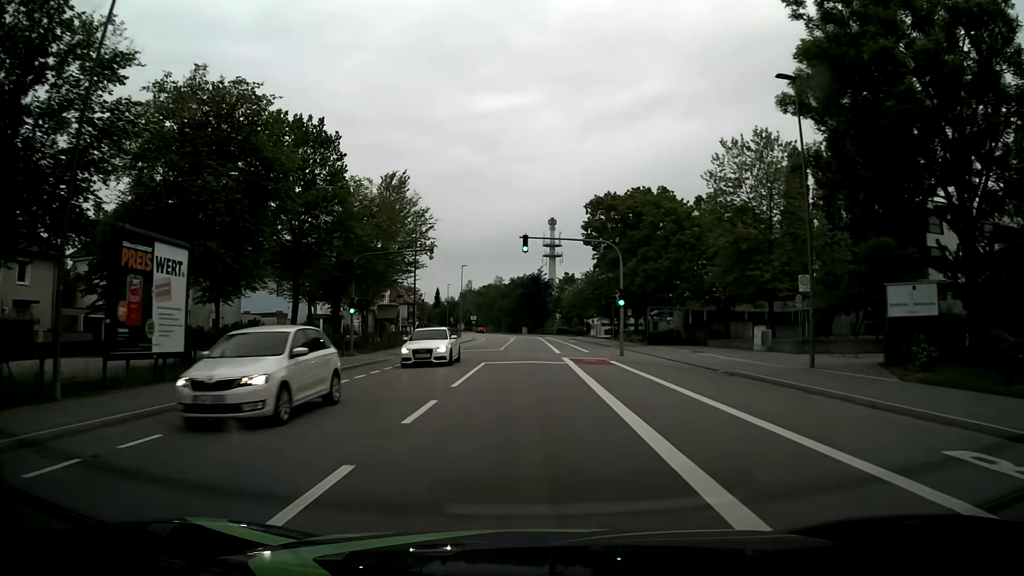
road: tertiary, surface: asphalt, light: Day
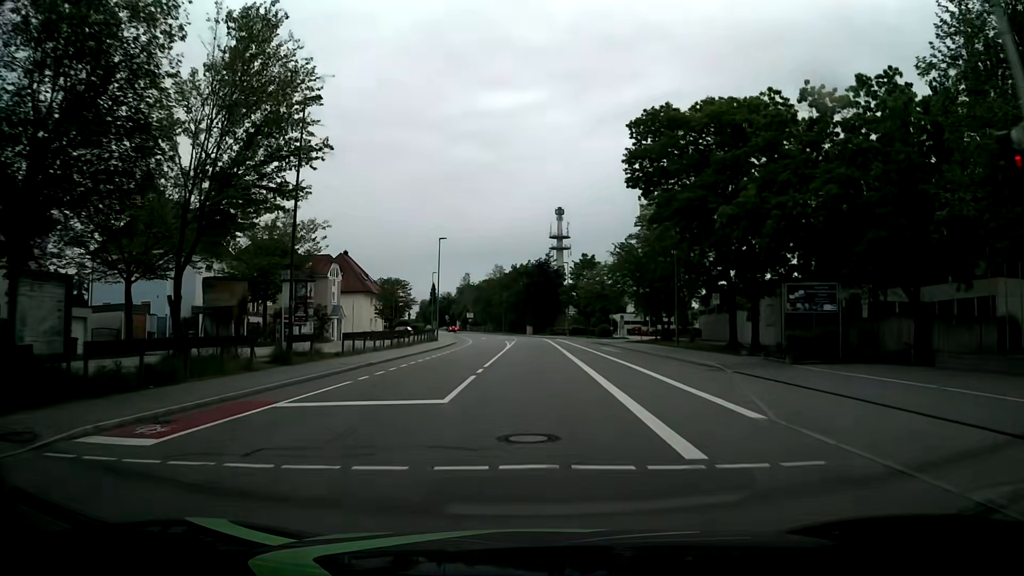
(-0.2, +29.1) m; 0°
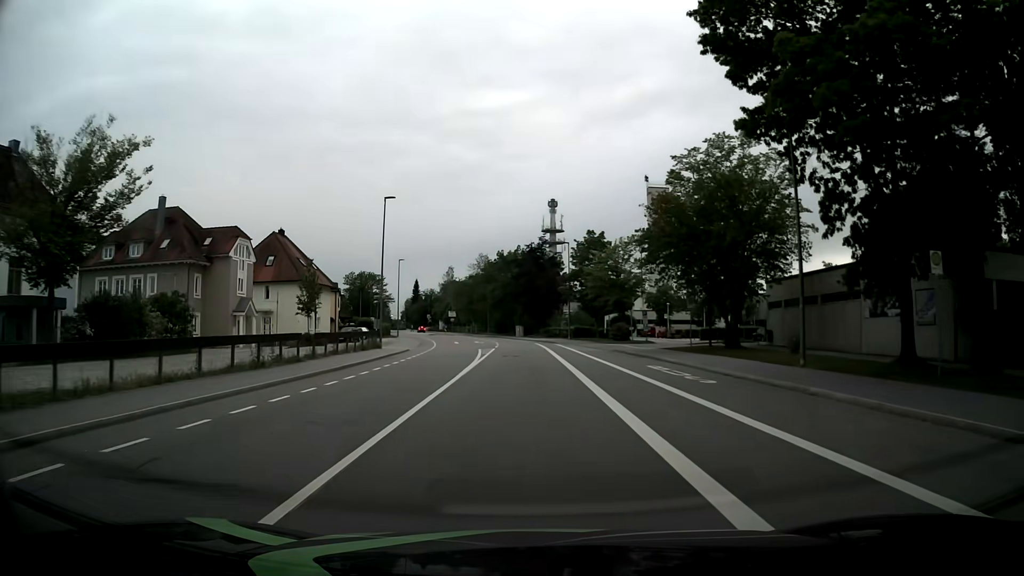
(+0.1, +21.9) m; +1°
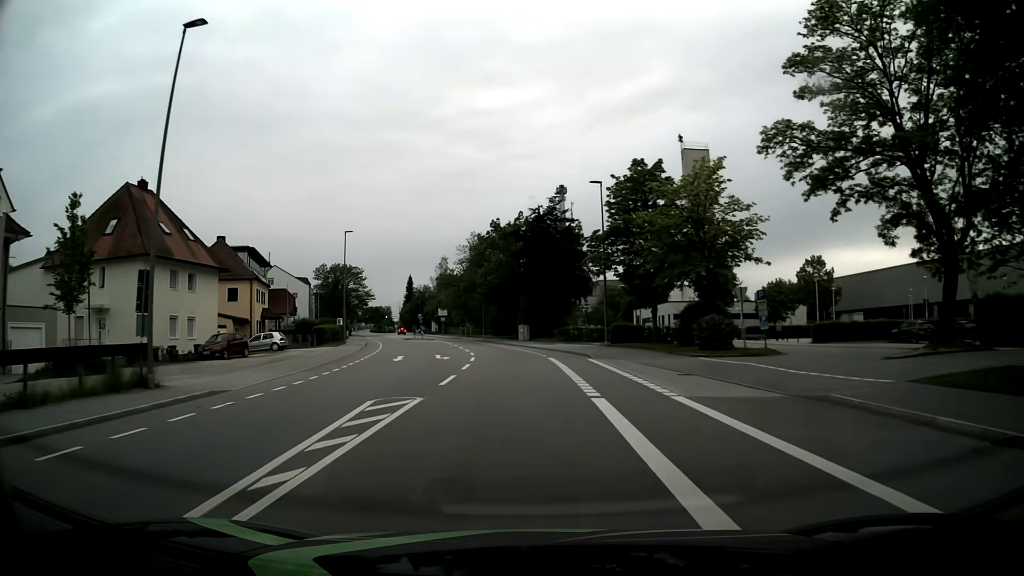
(-0.1, +29.2) m; -1°
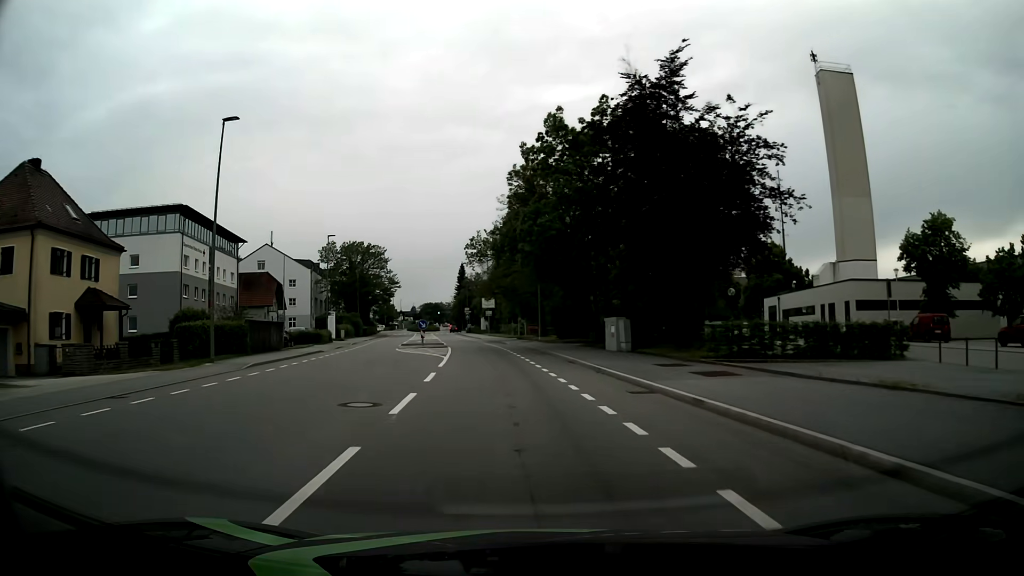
(-1.4, +35.5) m; -6°
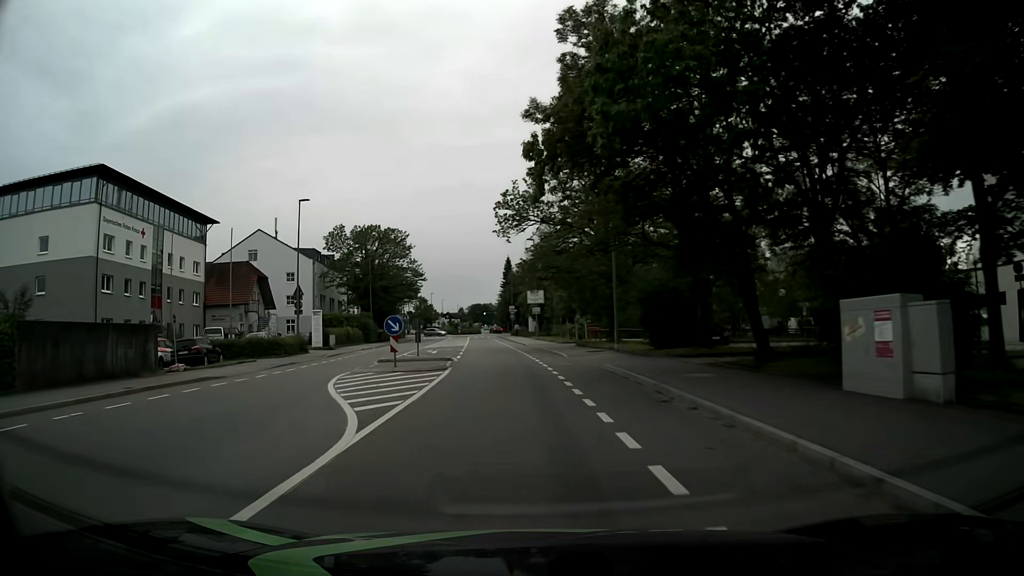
(-0.8, +21.0) m; -5°
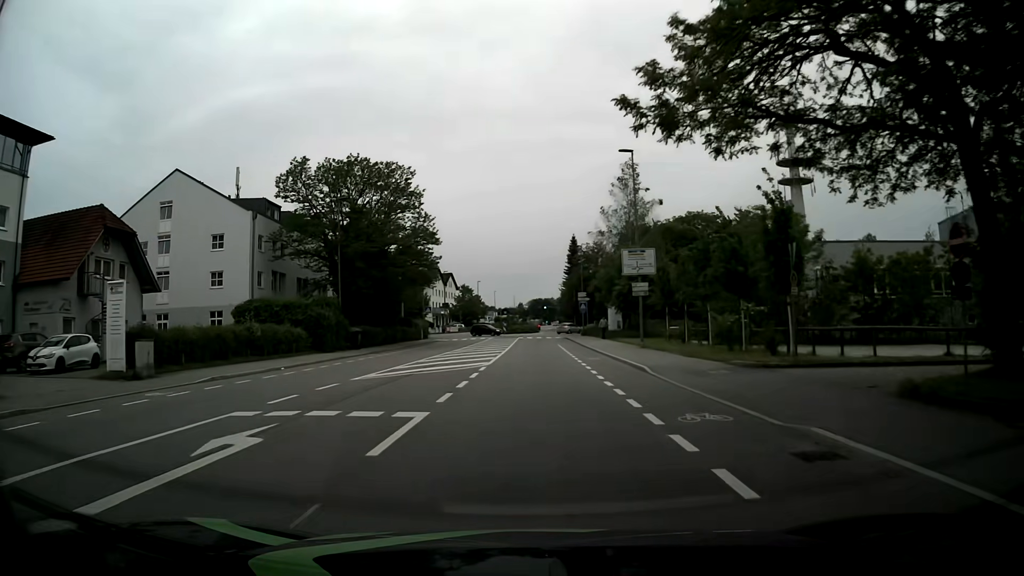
(-1.6, +34.5) m; -5°
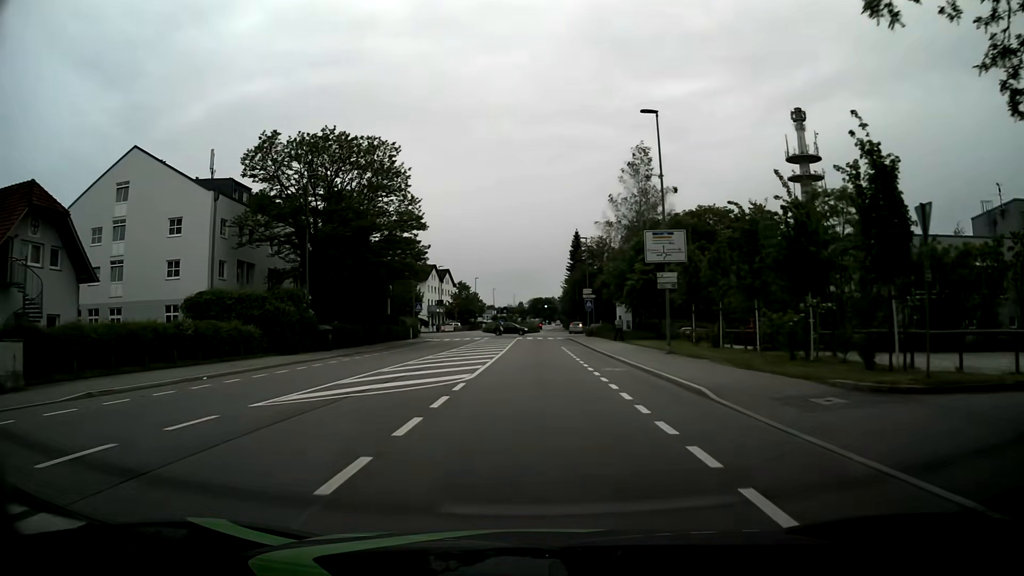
(0.0, +6.8) m; +1°
